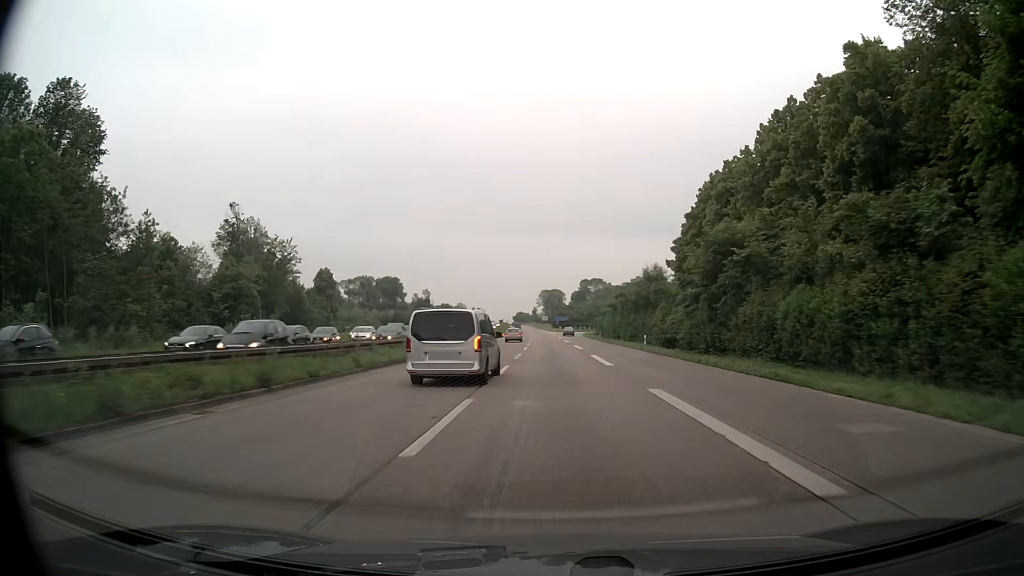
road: trunk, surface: asphalt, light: Day
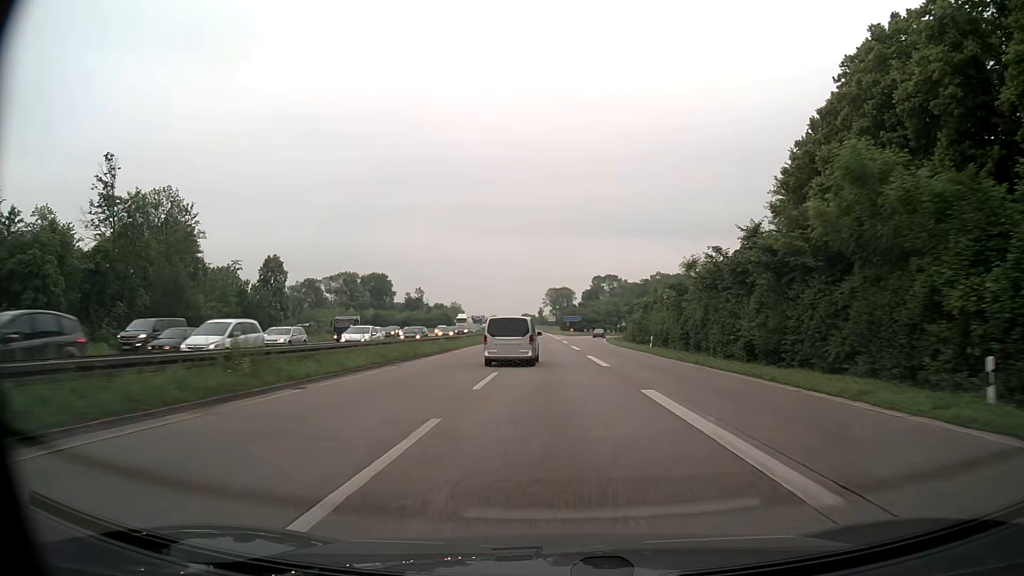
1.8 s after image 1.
(-0.1, +40.3) m; -1°
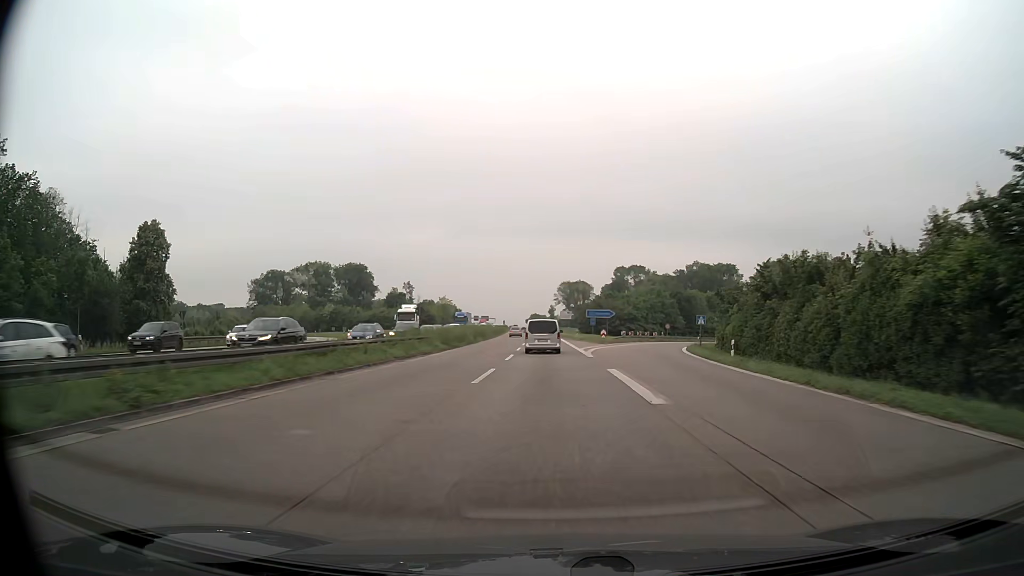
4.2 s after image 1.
(-0.3, +53.2) m; -1°
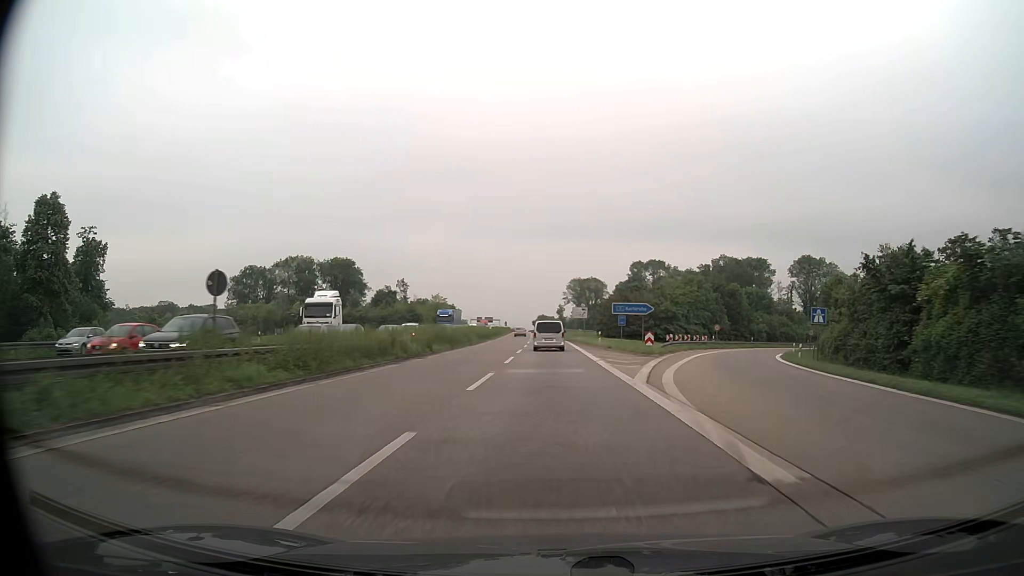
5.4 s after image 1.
(-0.2, +26.4) m; -1°
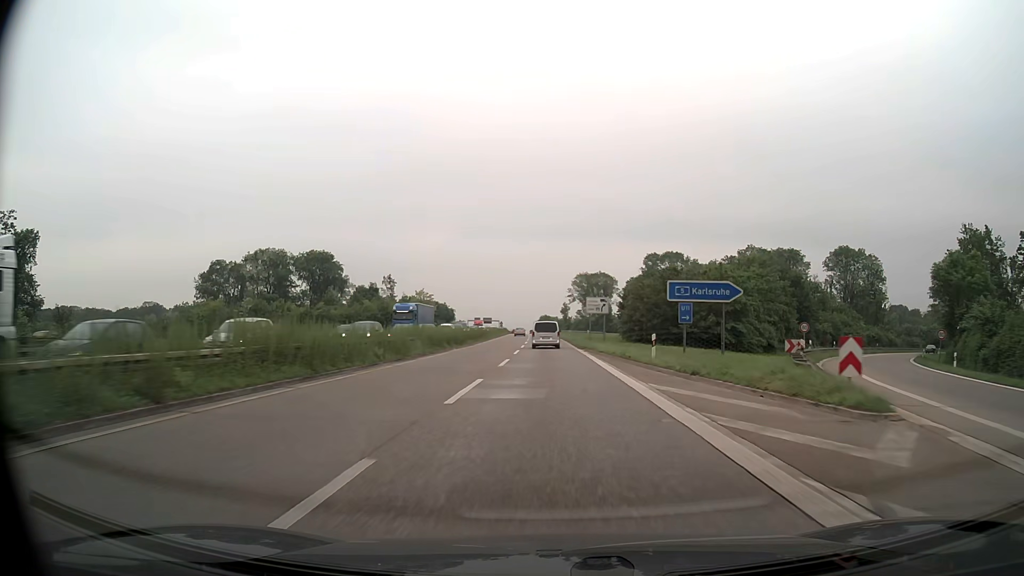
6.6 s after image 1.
(-0.1, +26.3) m; 0°
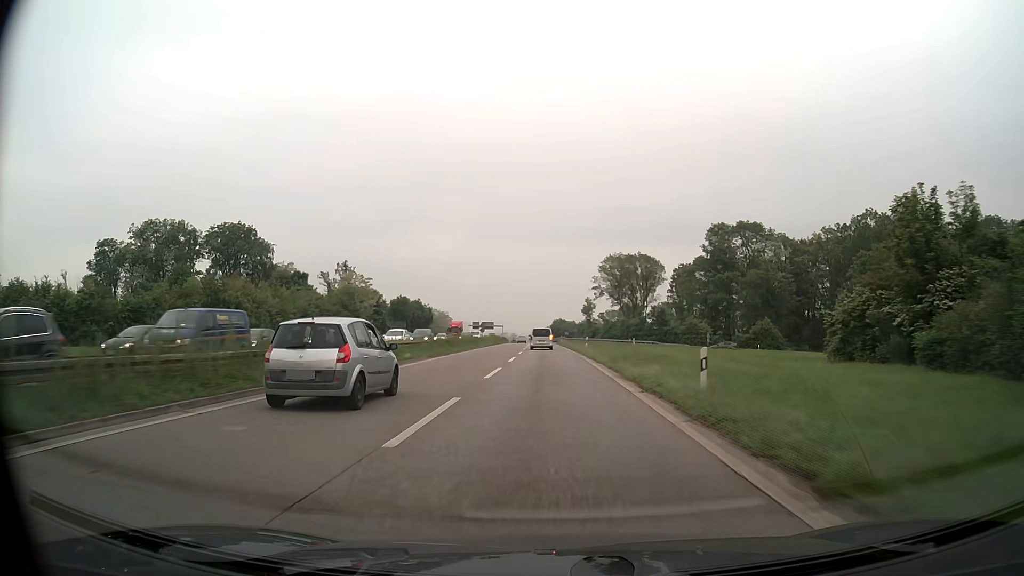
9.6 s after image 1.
(-0.7, +65.1) m; -1°
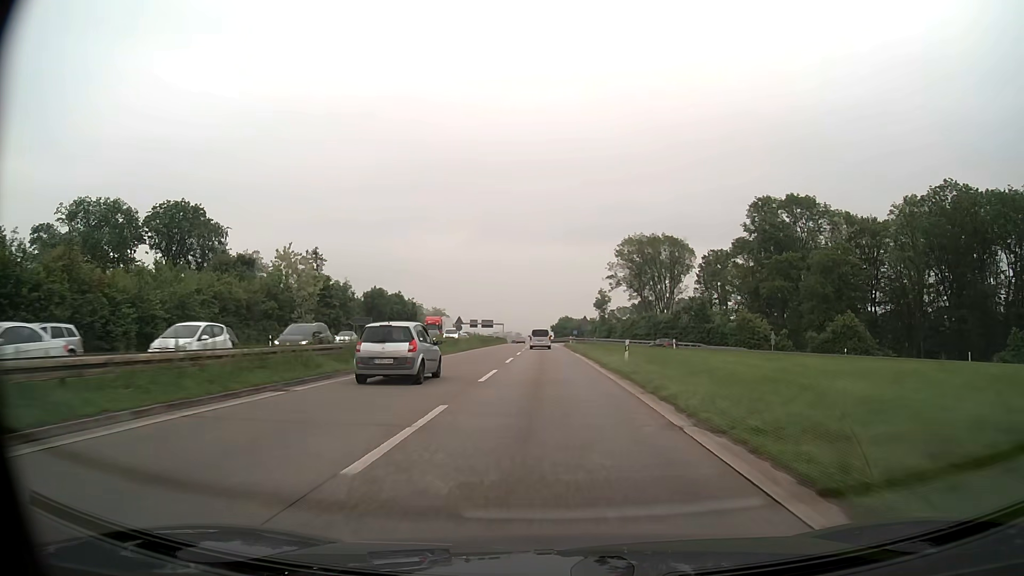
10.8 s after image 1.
(-0.1, +25.7) m; -1°
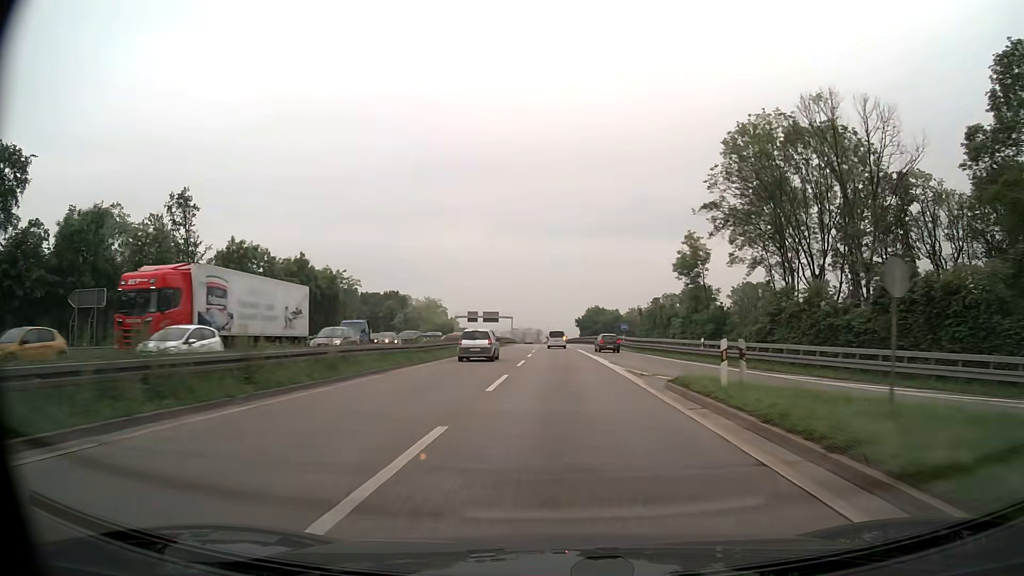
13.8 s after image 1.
(-0.9, +63.2) m; -2°
(0, +10) (0, +20) (0, +30) (0, +40) (0, +50) (0, +60) (0, +70) (0, +80) (-1, +90) (-1, +100) m
